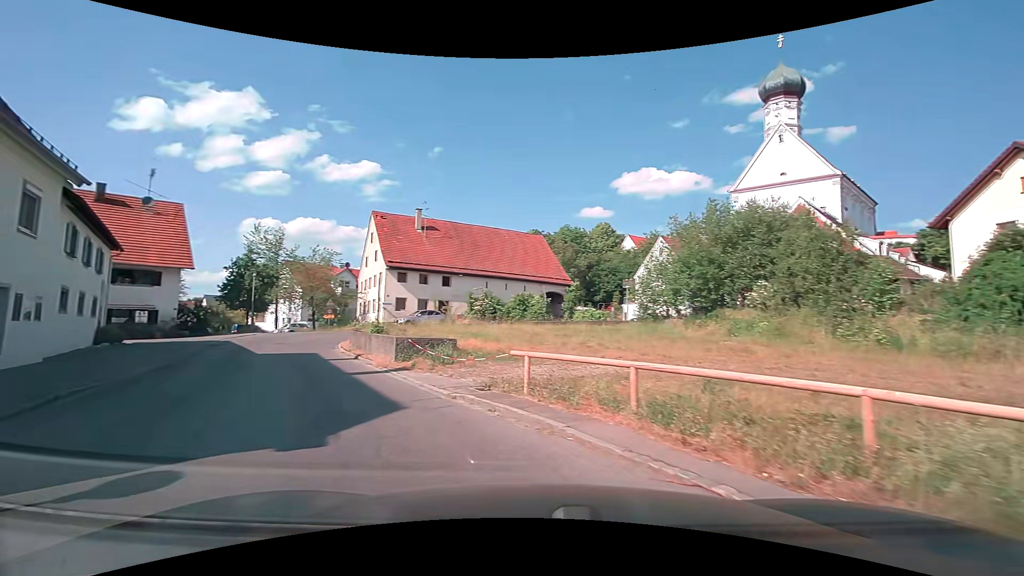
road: tertiary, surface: asphalt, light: Day
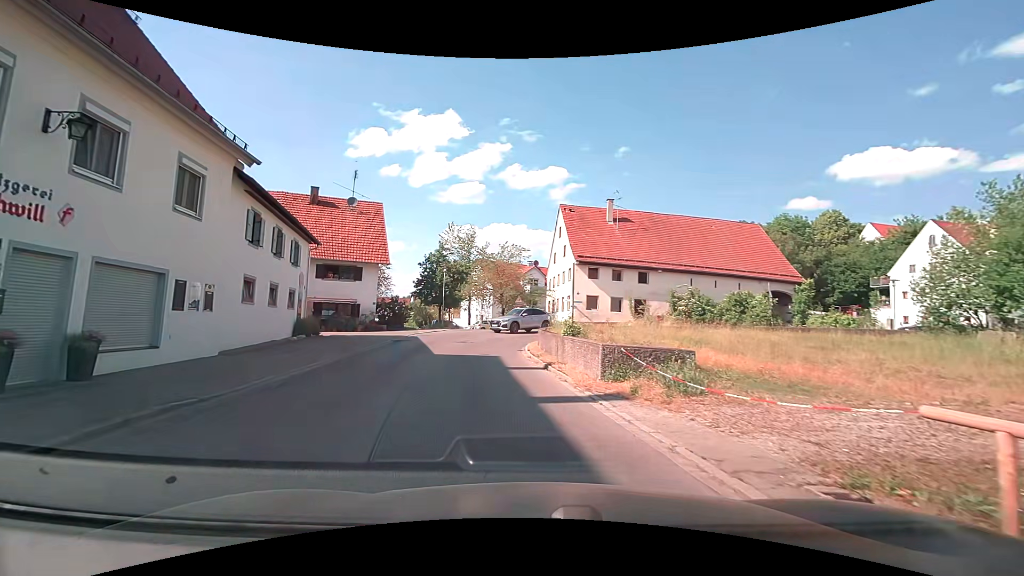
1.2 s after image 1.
(-1.2, +5.1) m; -23°
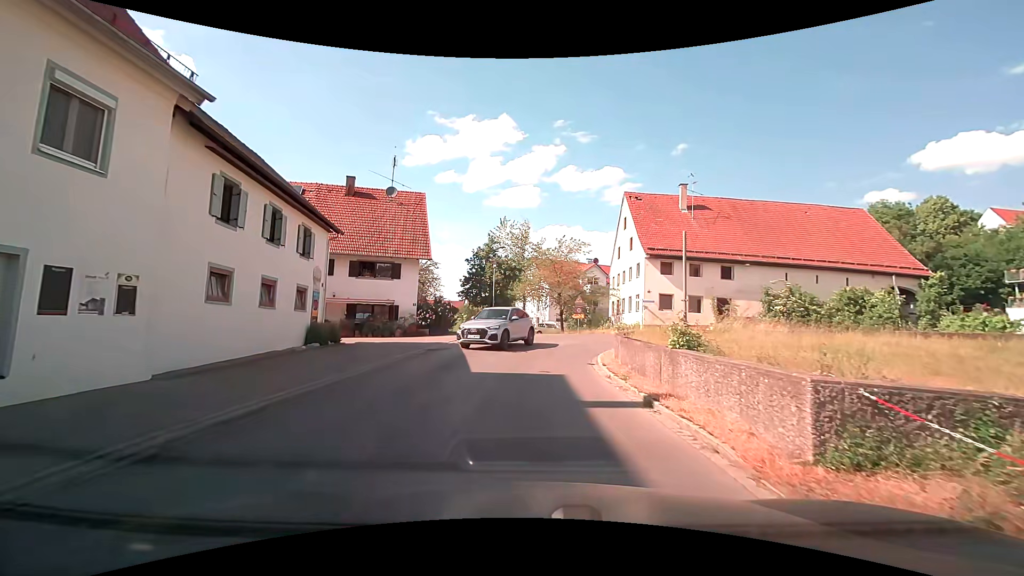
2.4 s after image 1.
(-0.3, +5.4) m; -5°
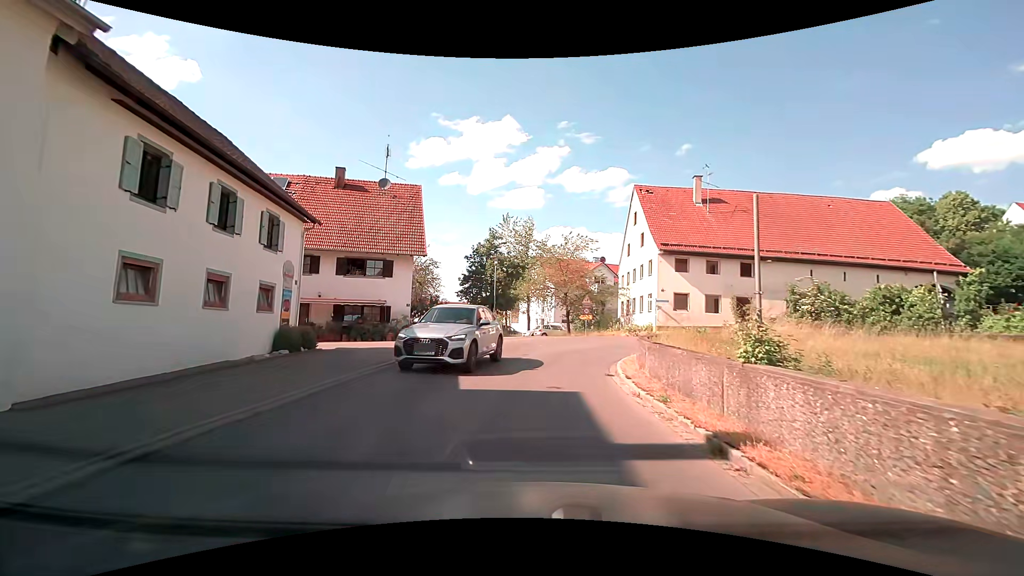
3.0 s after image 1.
(-0.1, +2.8) m; -1°
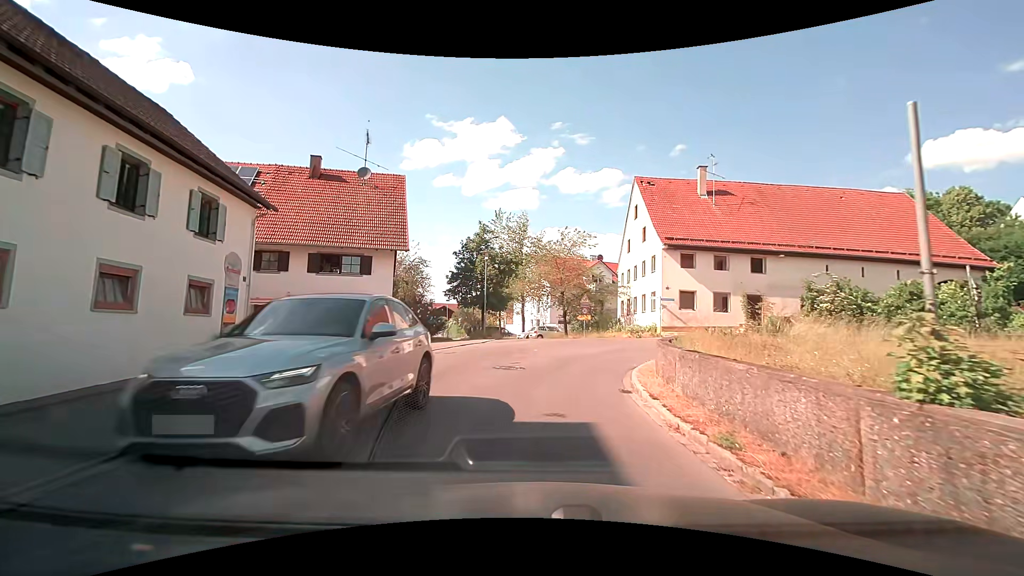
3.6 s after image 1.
(0.0, +2.9) m; 0°
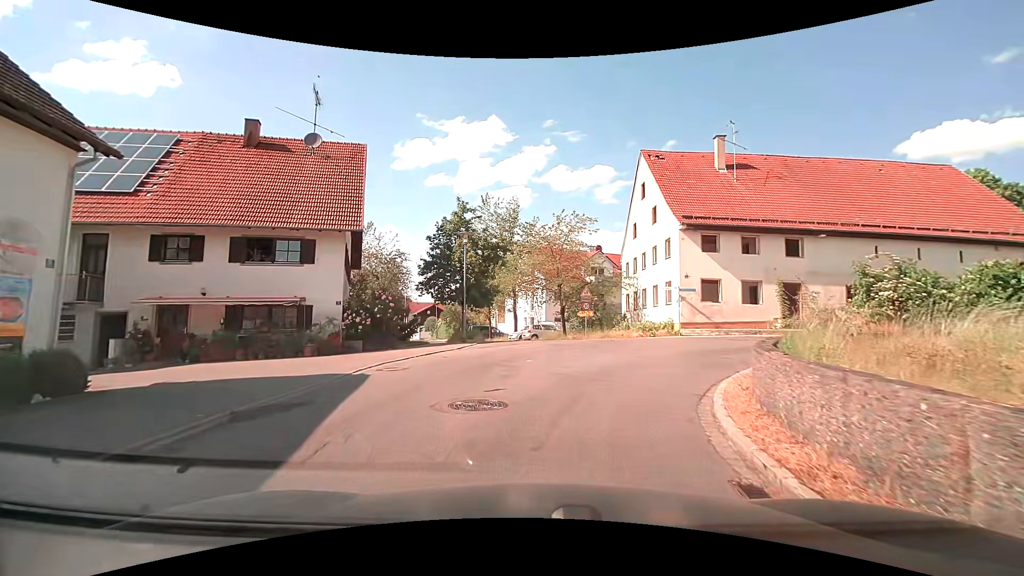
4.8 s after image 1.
(0.0, +6.0) m; +1°
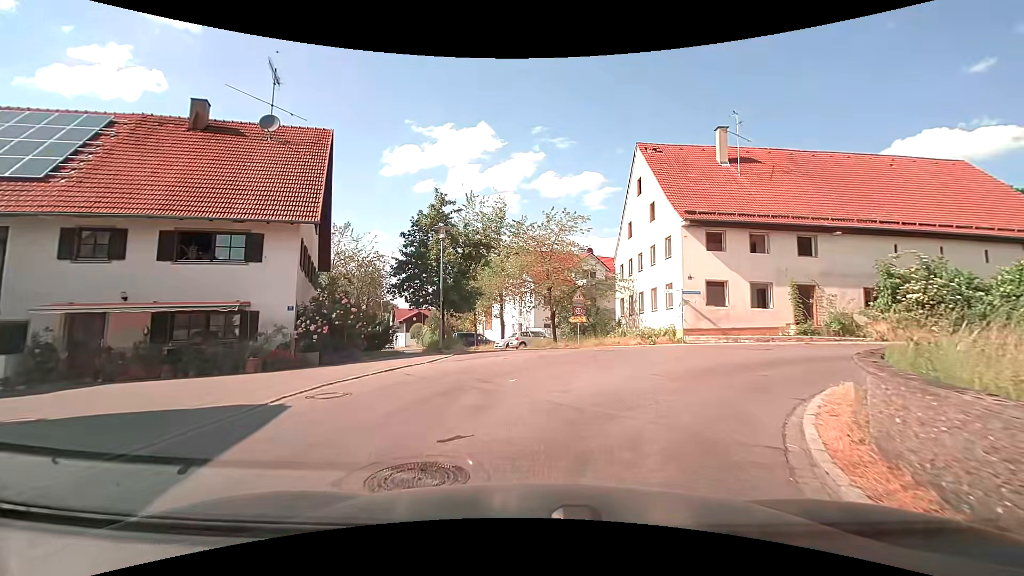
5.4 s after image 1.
(0.0, +3.0) m; 0°
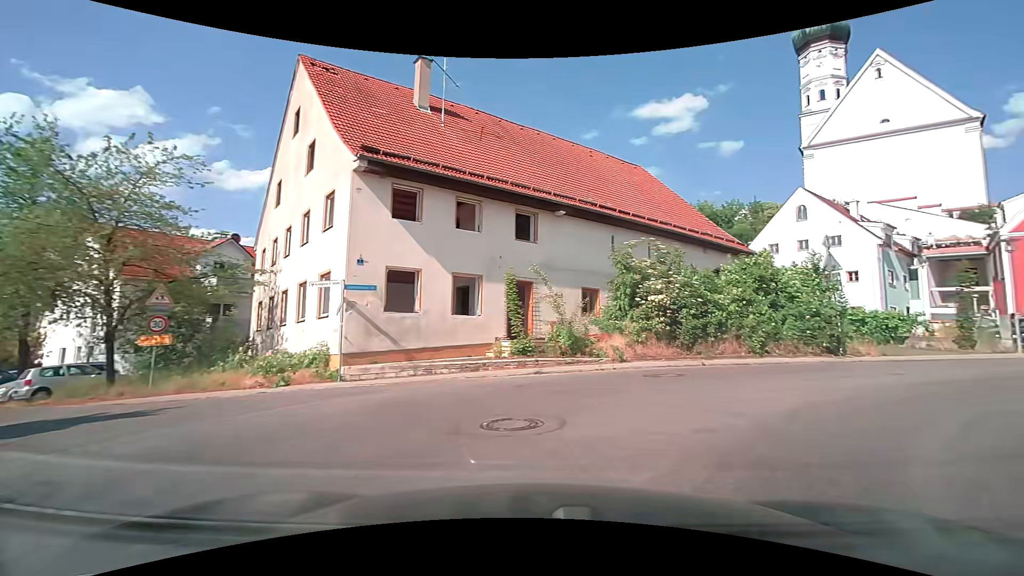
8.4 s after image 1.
(+2.7, +11.9) m; +35°
(+4, +9) (+13, +14) (+22, +18) (+32, +21) (+41, +23) (+51, +25) (+61, +28) (+69, +33) (+77, +39) (+84, +47) m
